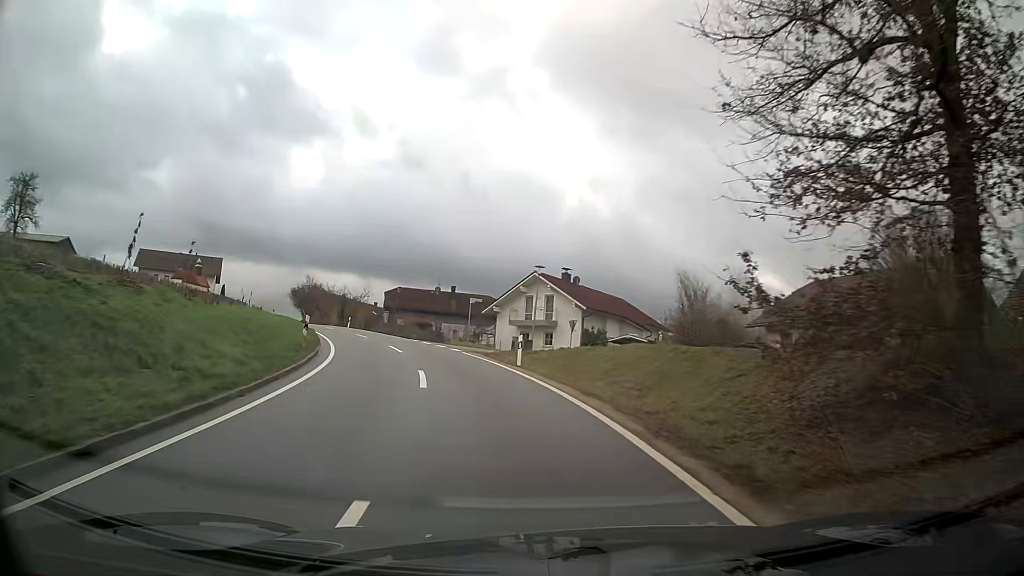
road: tertiary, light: Day
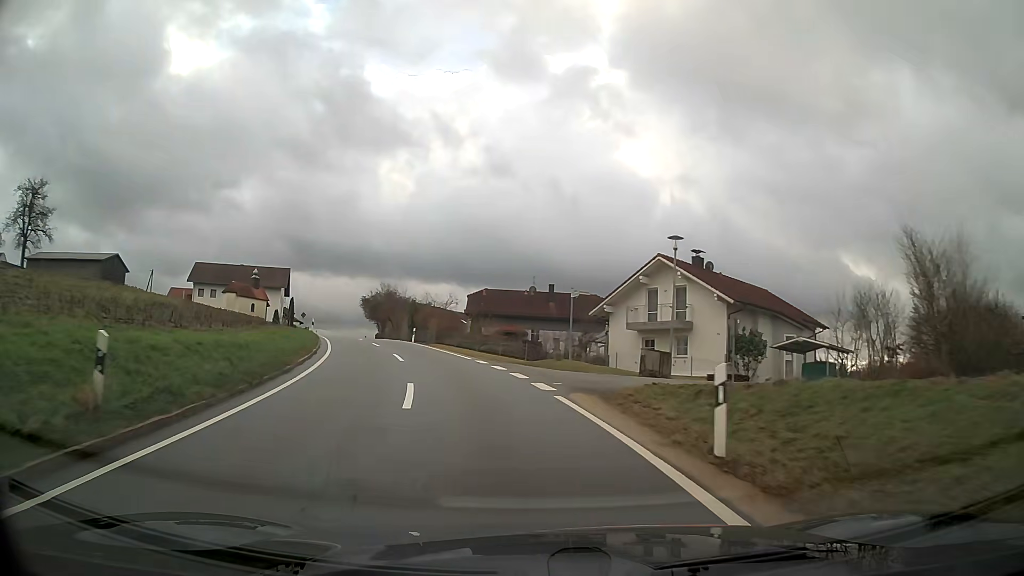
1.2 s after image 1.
(-1.1, +14.5) m; -9°
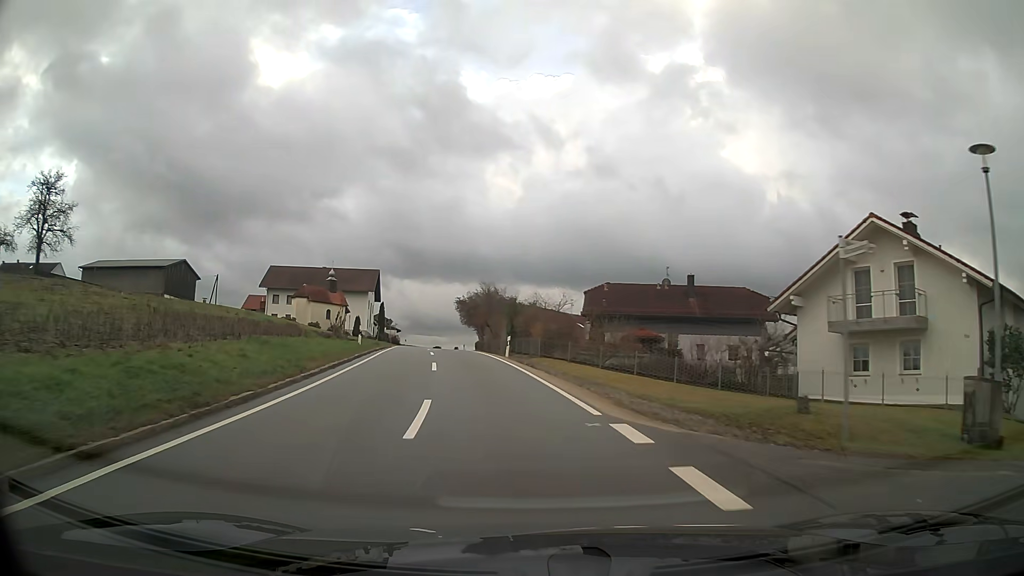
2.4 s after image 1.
(-1.3, +14.4) m; -9°
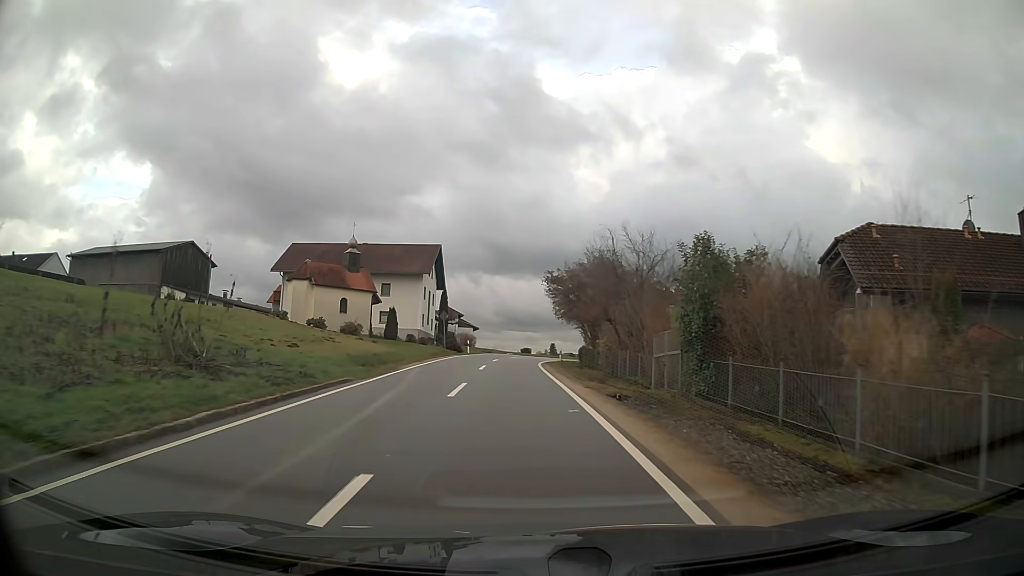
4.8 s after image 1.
(-2.6, +30.0) m; -8°
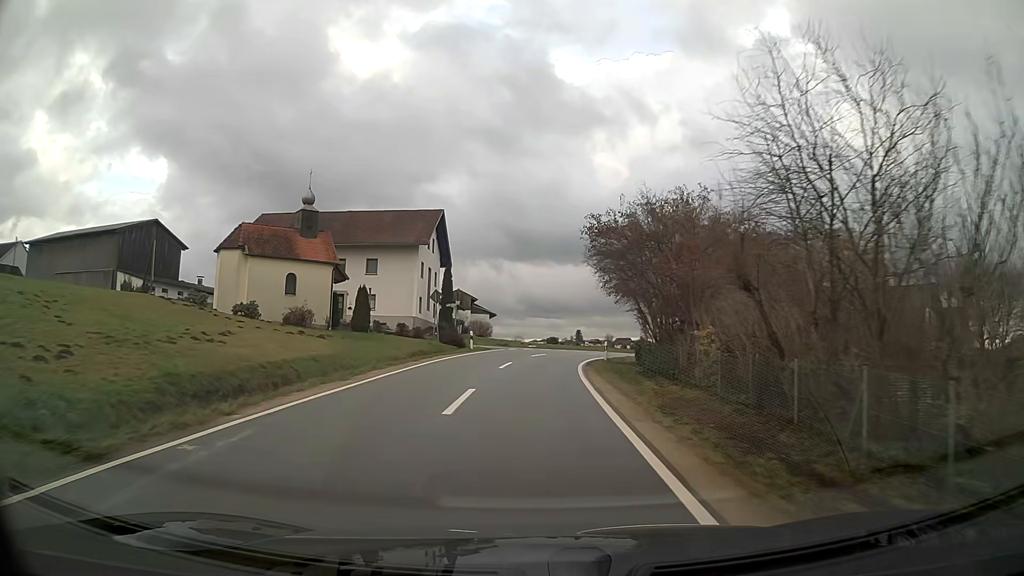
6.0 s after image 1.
(-0.2, +16.0) m; -2°
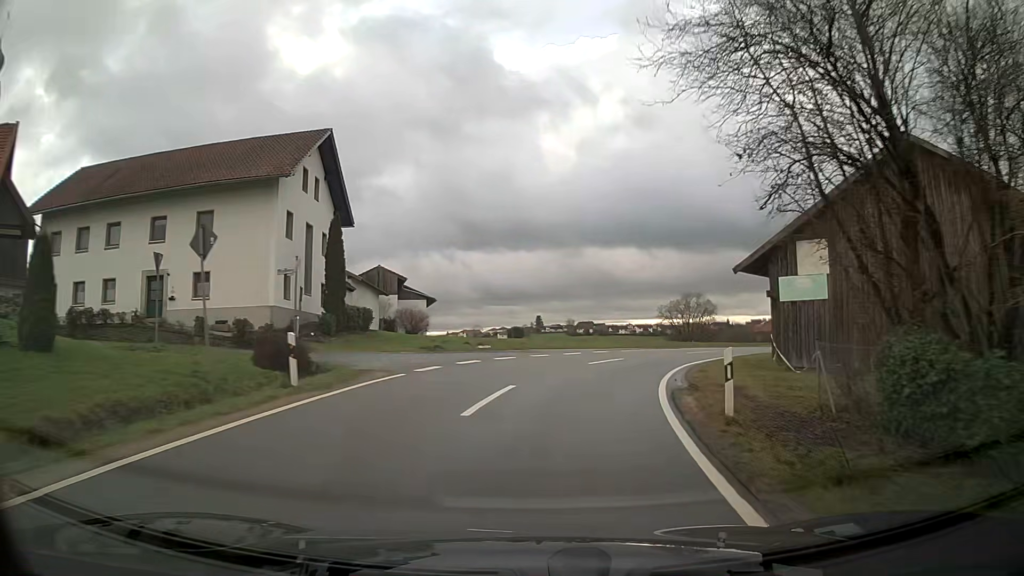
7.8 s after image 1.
(+0.8, +24.1) m; +6°
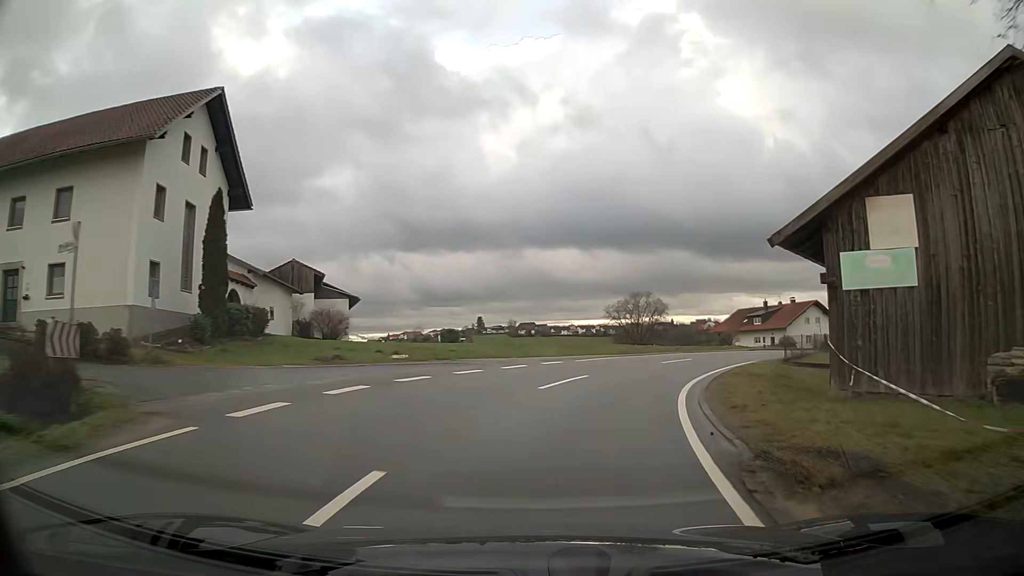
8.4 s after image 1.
(+0.3, +7.4) m; +6°
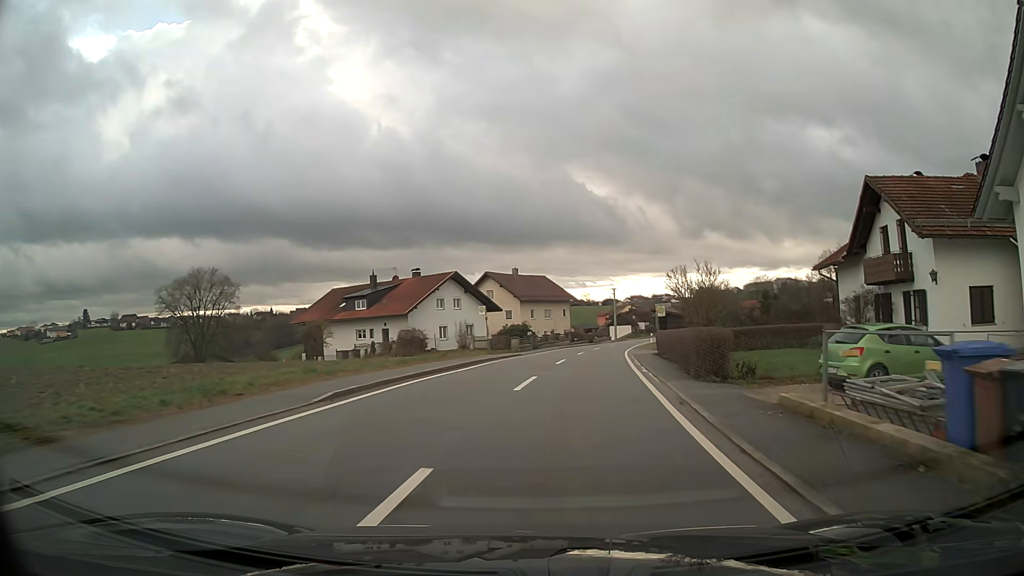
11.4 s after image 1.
(+10.3, +33.3) m; +32°
